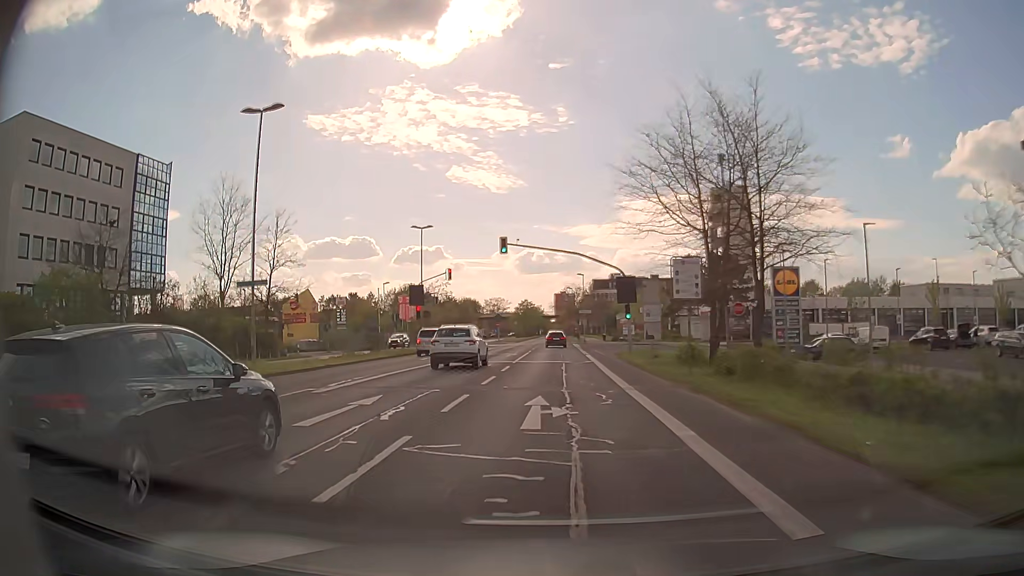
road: secondary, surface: asphalt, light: Day
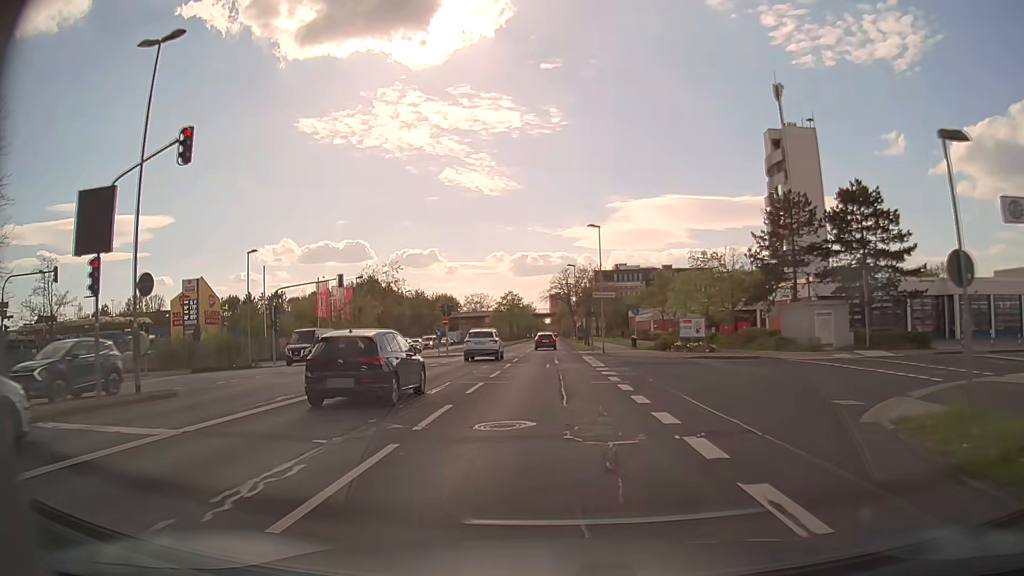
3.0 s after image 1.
(+0.2, +36.2) m; 0°
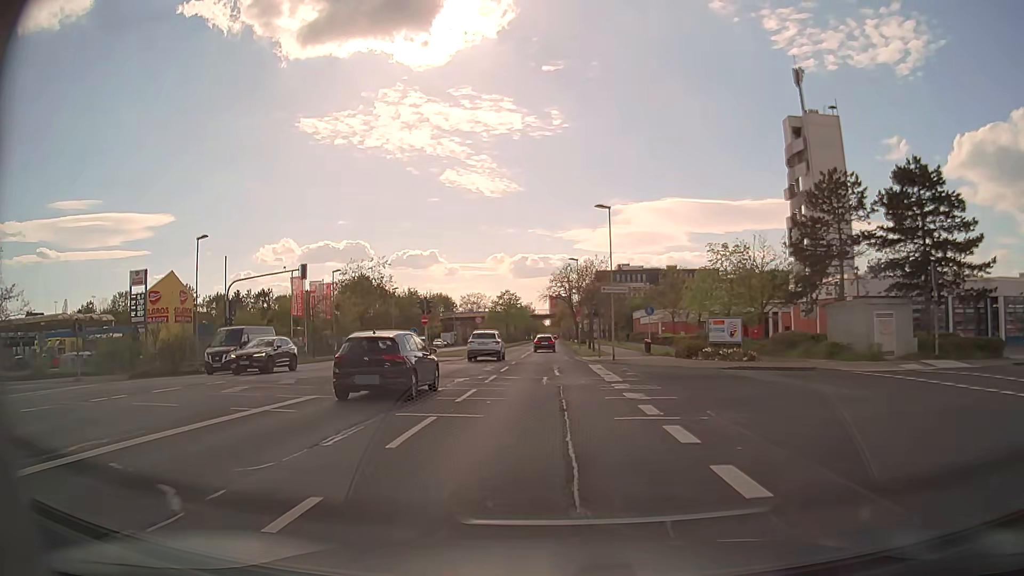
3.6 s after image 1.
(0.0, +7.3) m; 0°
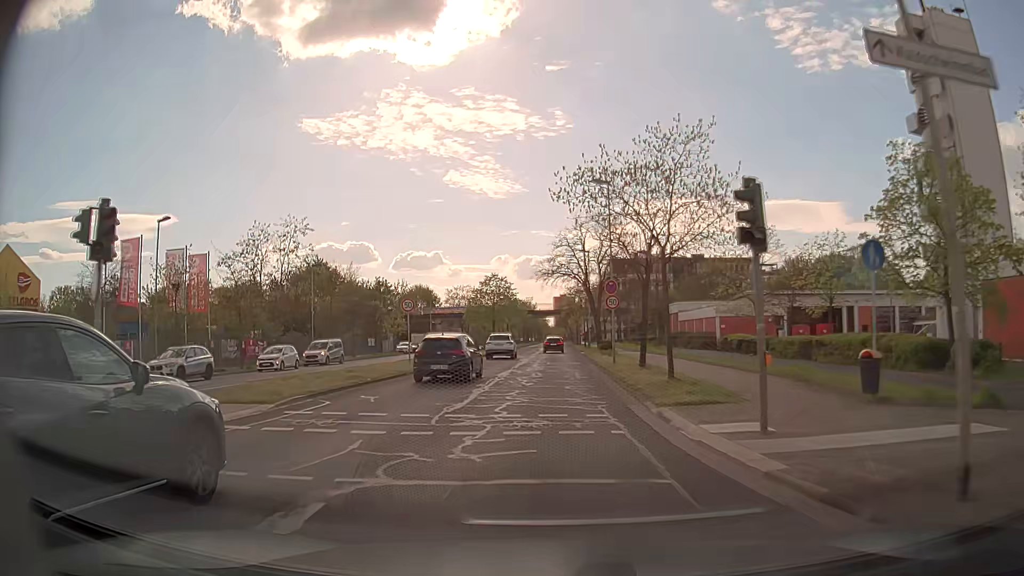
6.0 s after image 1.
(-0.1, +29.5) m; 0°
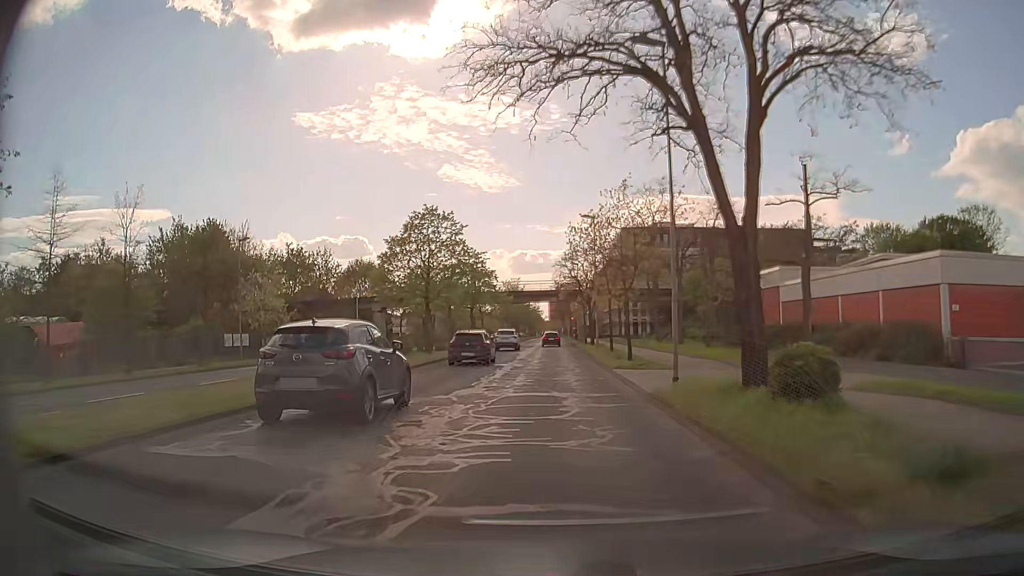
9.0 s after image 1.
(-0.1, +36.8) m; 0°
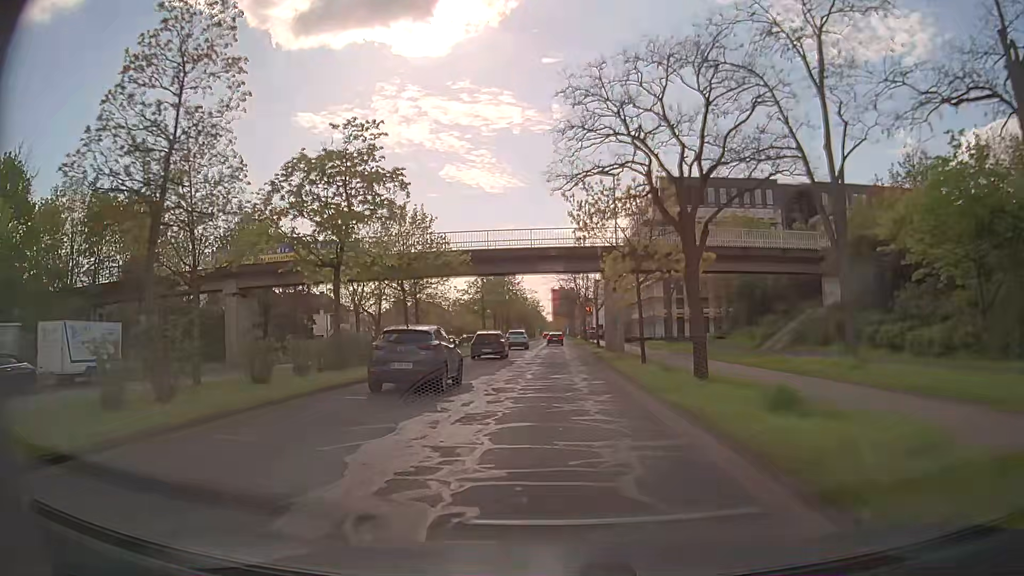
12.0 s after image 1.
(-0.2, +36.8) m; 0°
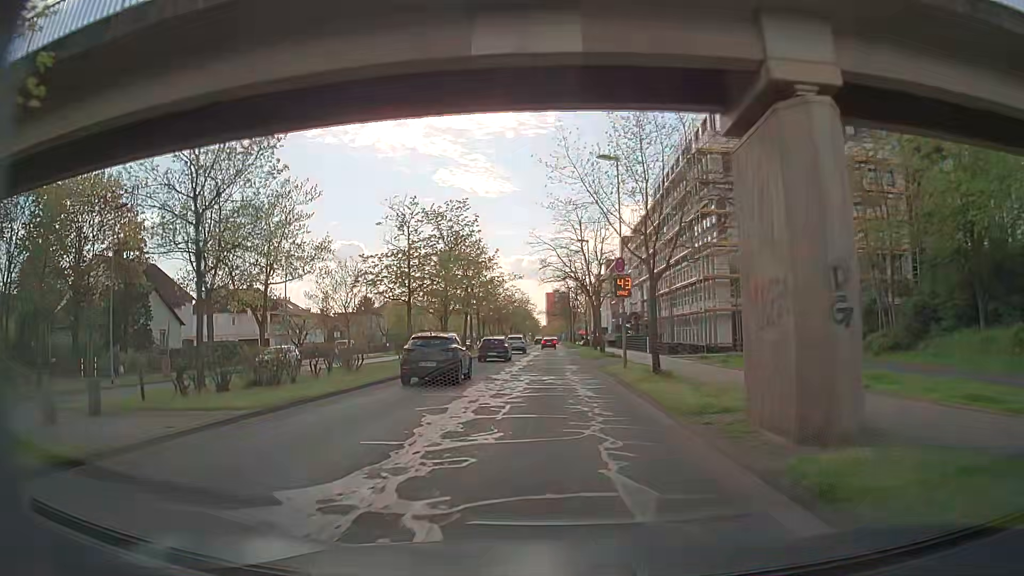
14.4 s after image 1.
(0.0, +29.5) m; 0°
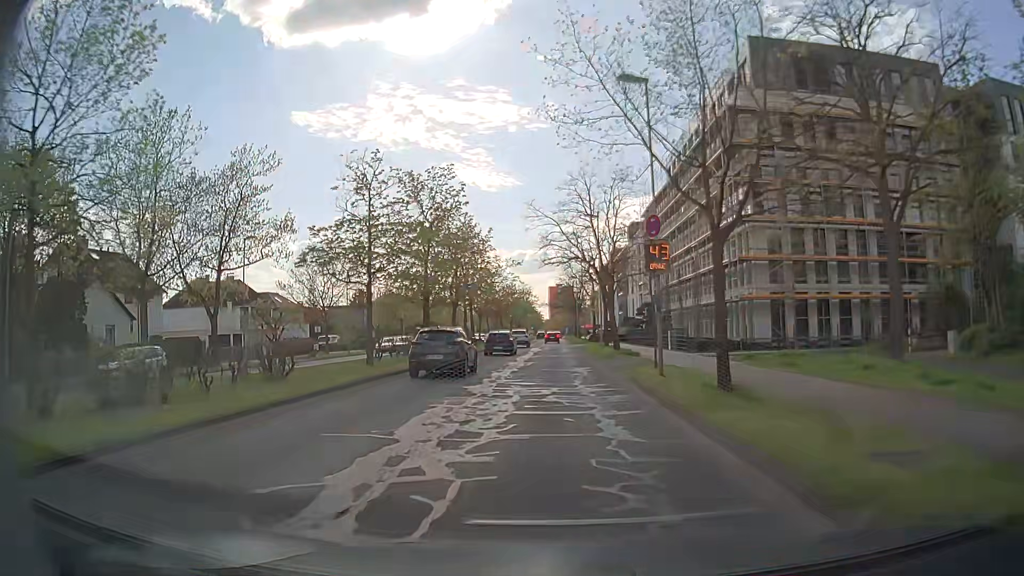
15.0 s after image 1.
(0.0, +7.5) m; 0°
